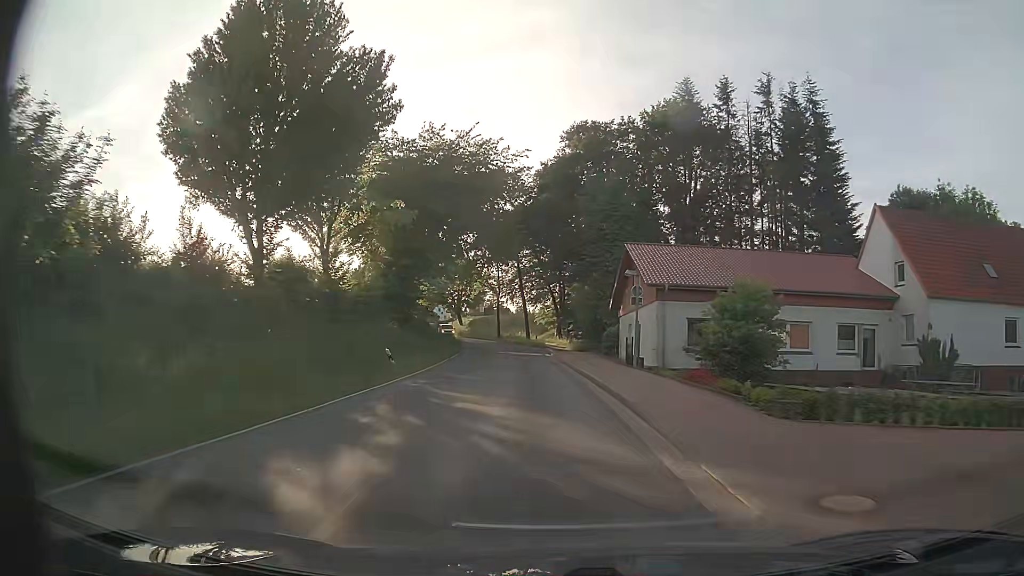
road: tertiary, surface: asphalt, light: Day
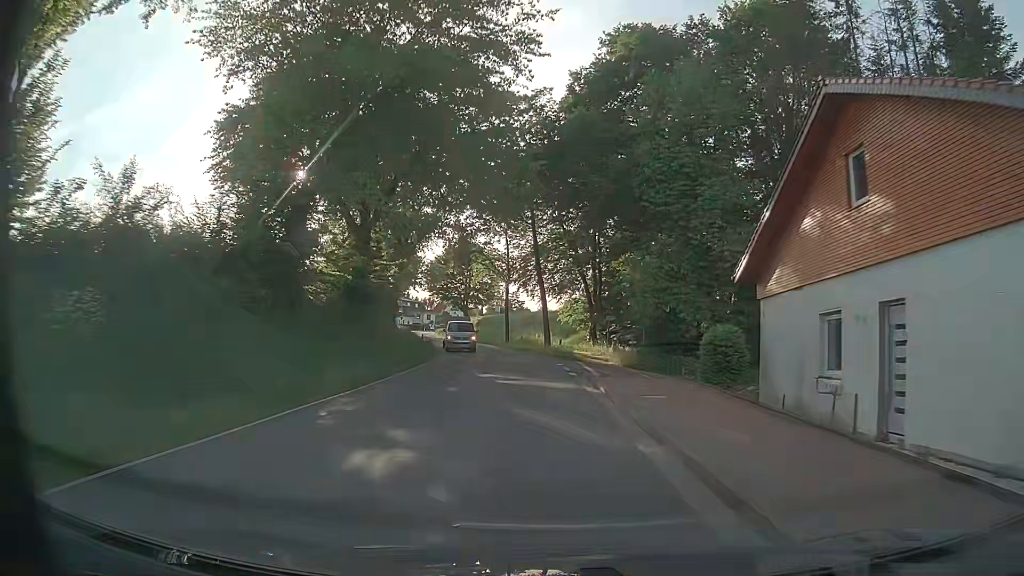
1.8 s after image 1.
(-0.3, +24.7) m; -2°
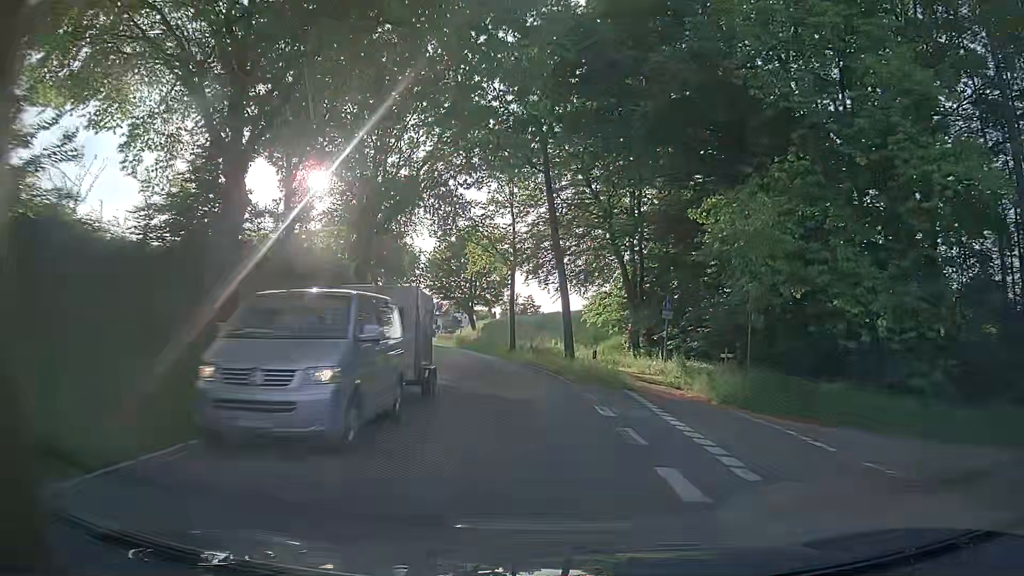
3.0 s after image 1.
(-0.2, +16.5) m; -1°
(0, +10) (-1, +20) (-2, +30) (-4, +40) (-6, +50) (-8, +59) (-10, +69) (-13, +79) (-15, +88) (-17, +98) m
